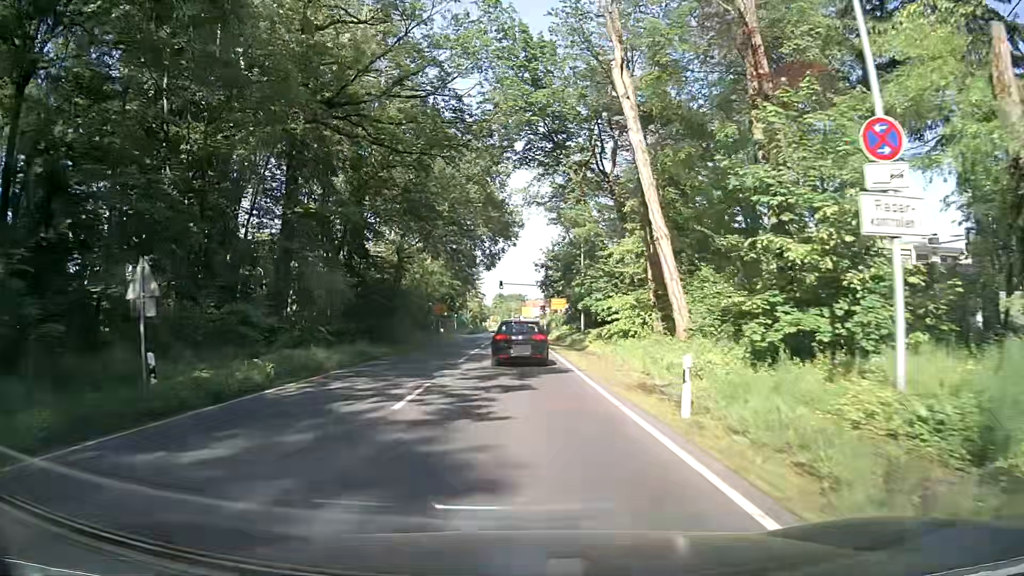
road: secondary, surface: asphalt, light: Day
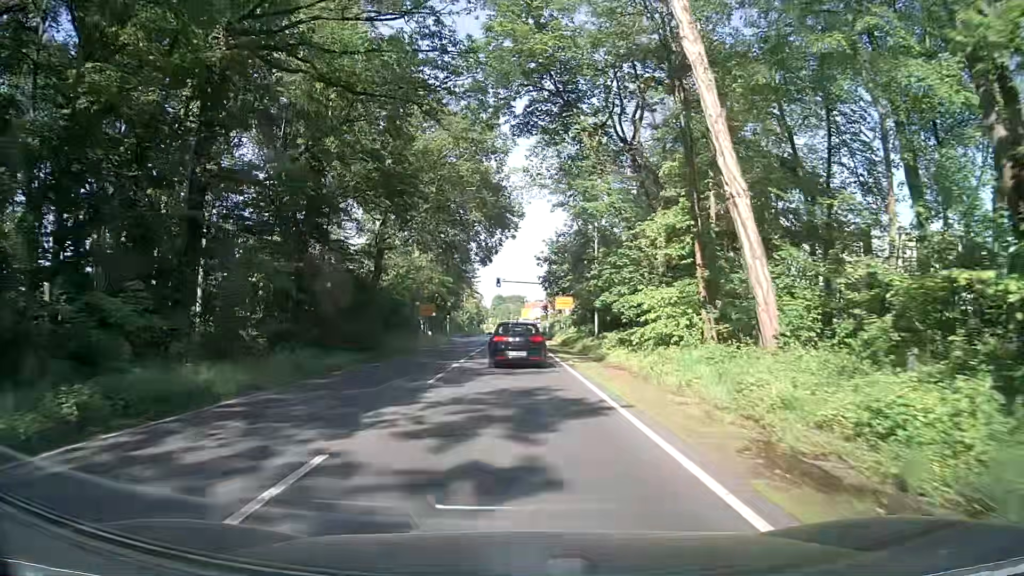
(0.0, +8.0) m; 0°
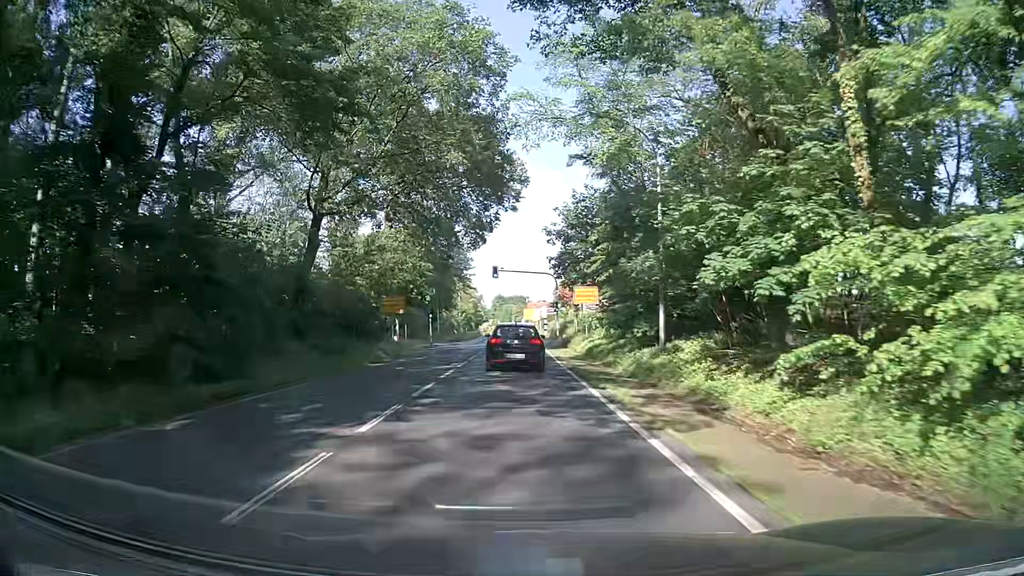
(-0.2, +15.8) m; 0°
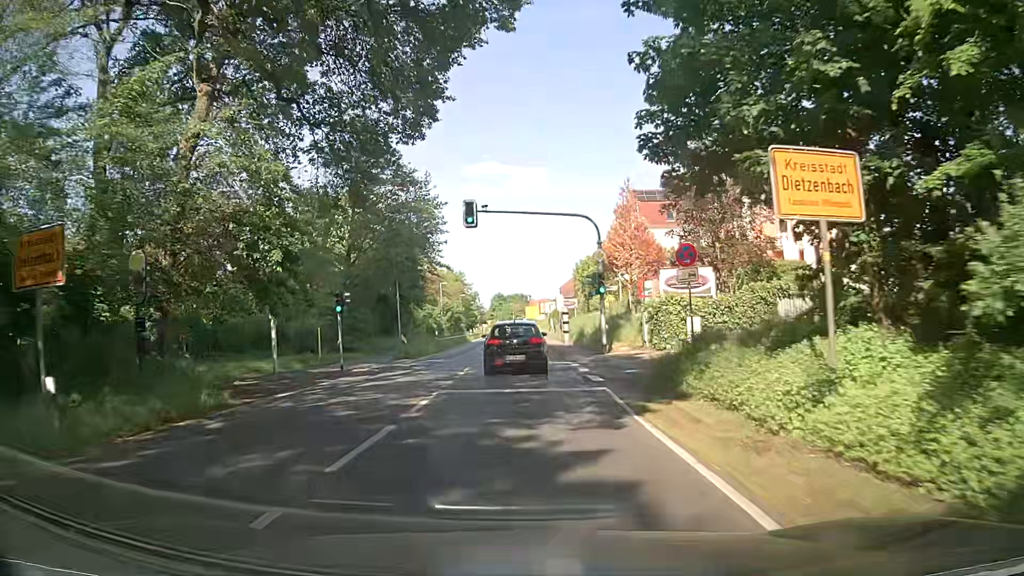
(+0.1, +29.3) m; 0°
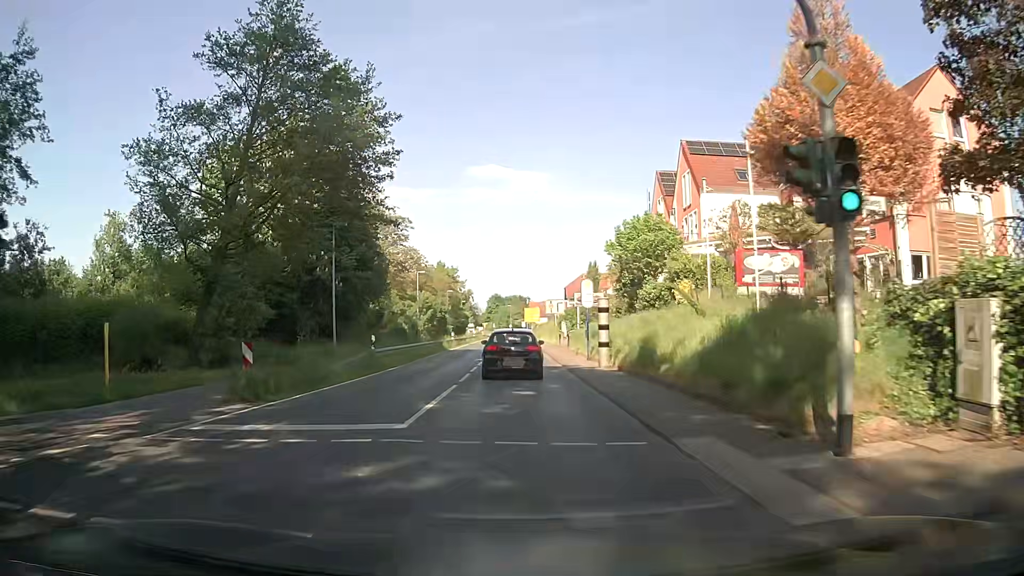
(0.0, +20.3) m; 0°
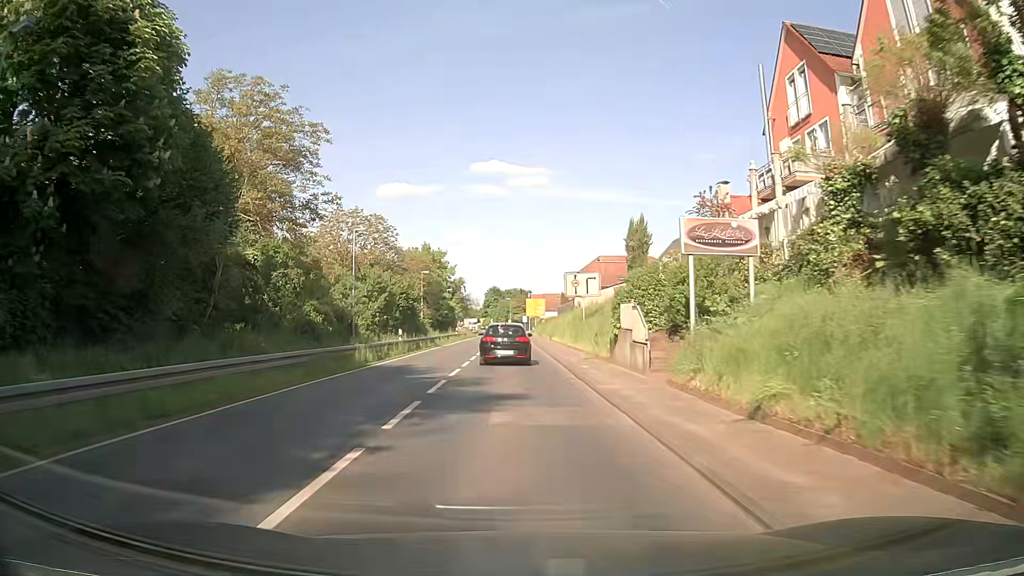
(0.0, +28.2) m; -1°
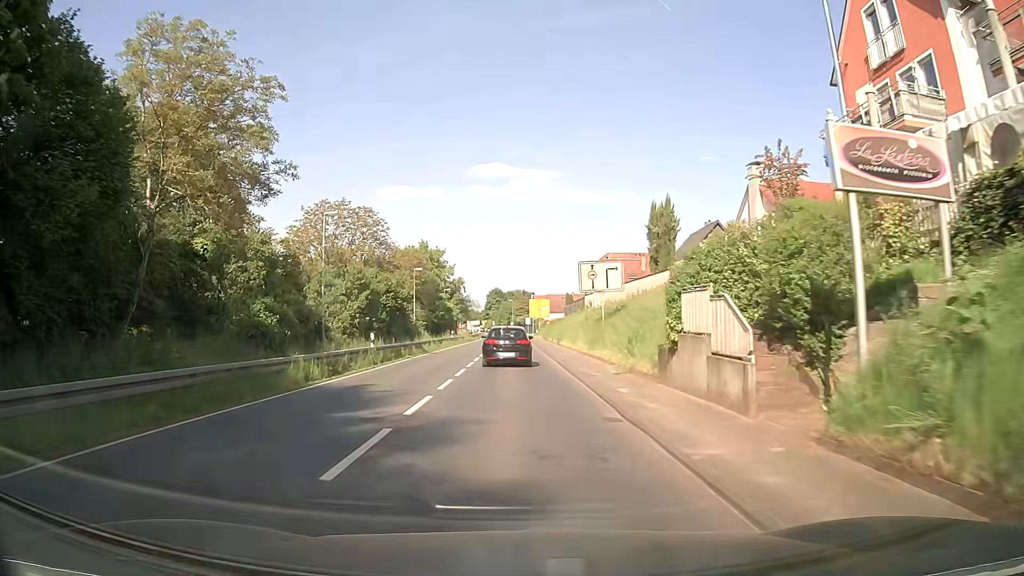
(0.0, +7.5) m; 0°
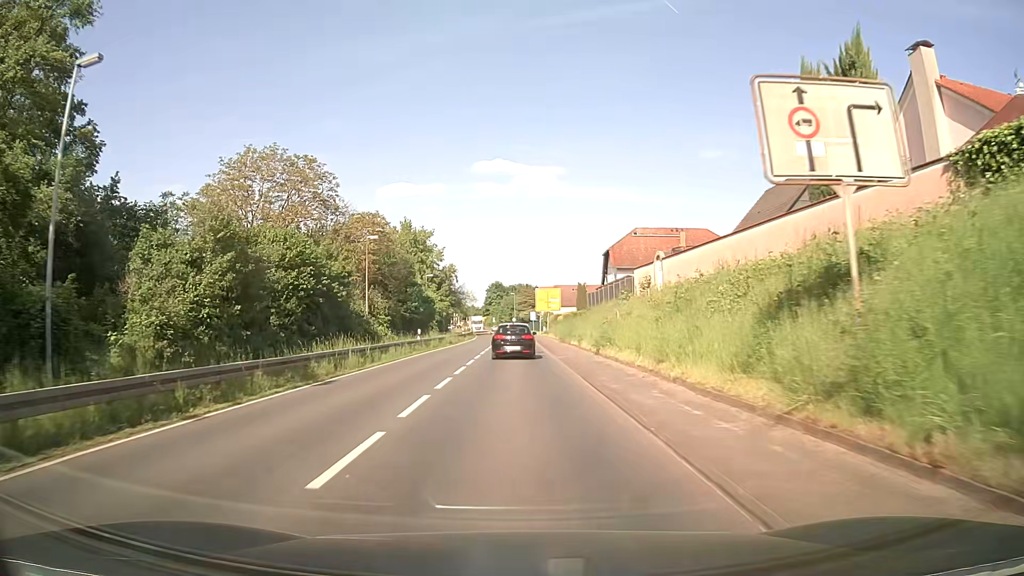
(+0.1, +23.1) m; 0°
(0, +10) (0, +20) (0, +30) (0, +40) (0, +50) (-1, +60) (-1, +70) (-1, +80) (-1, +90) (-1, +100) m
